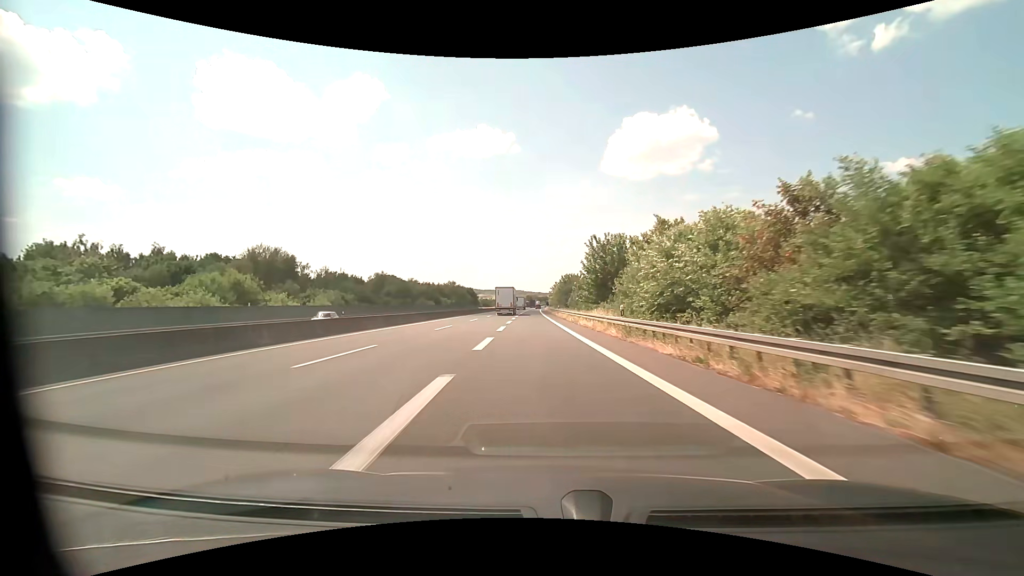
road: motorway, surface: asphalt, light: Day
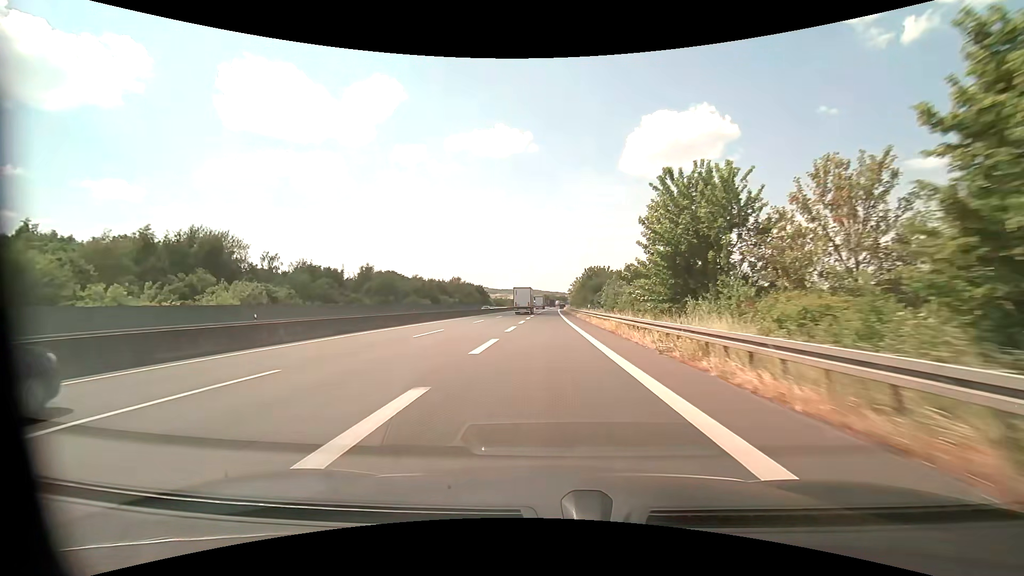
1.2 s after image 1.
(-0.5, +25.4) m; -2°
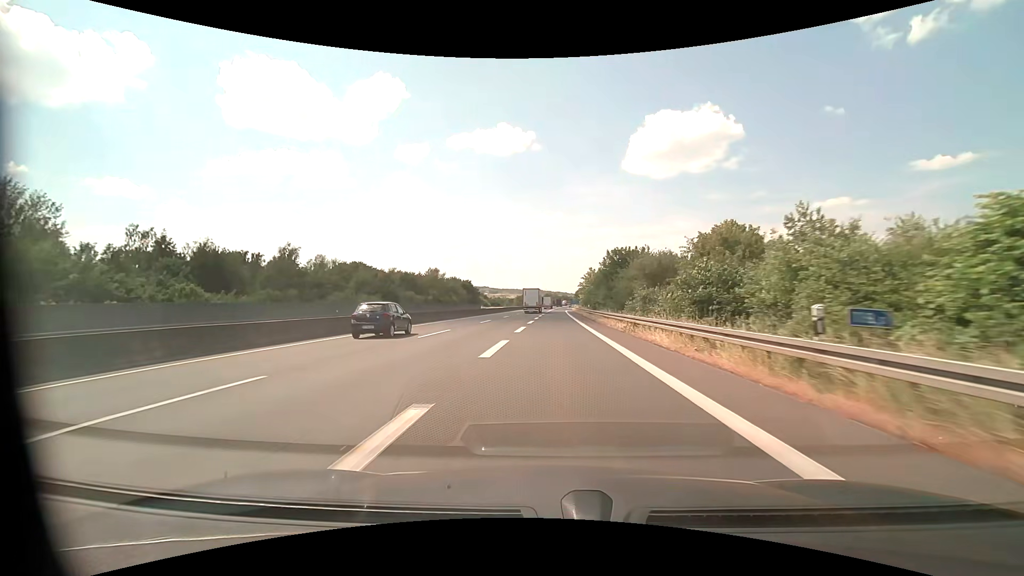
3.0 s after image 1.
(-0.4, +37.0) m; 0°
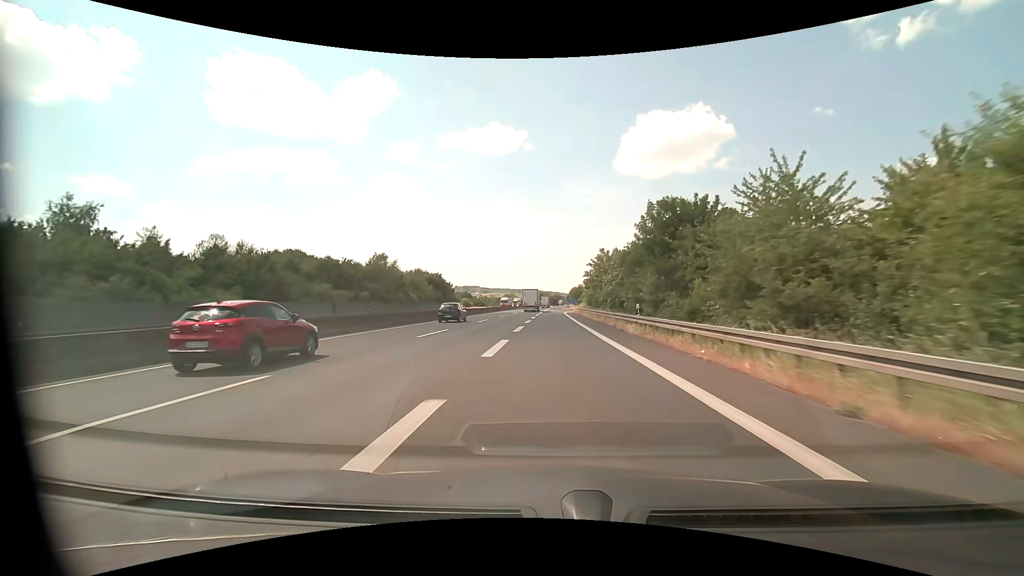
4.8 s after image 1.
(+0.3, +35.7) m; +1°
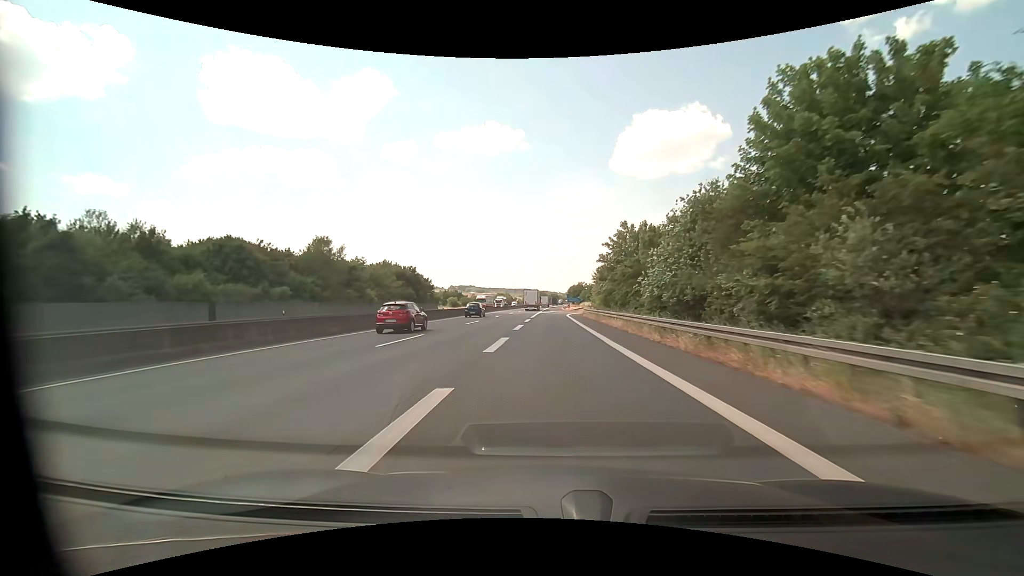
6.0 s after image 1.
(+0.1, +22.8) m; 0°
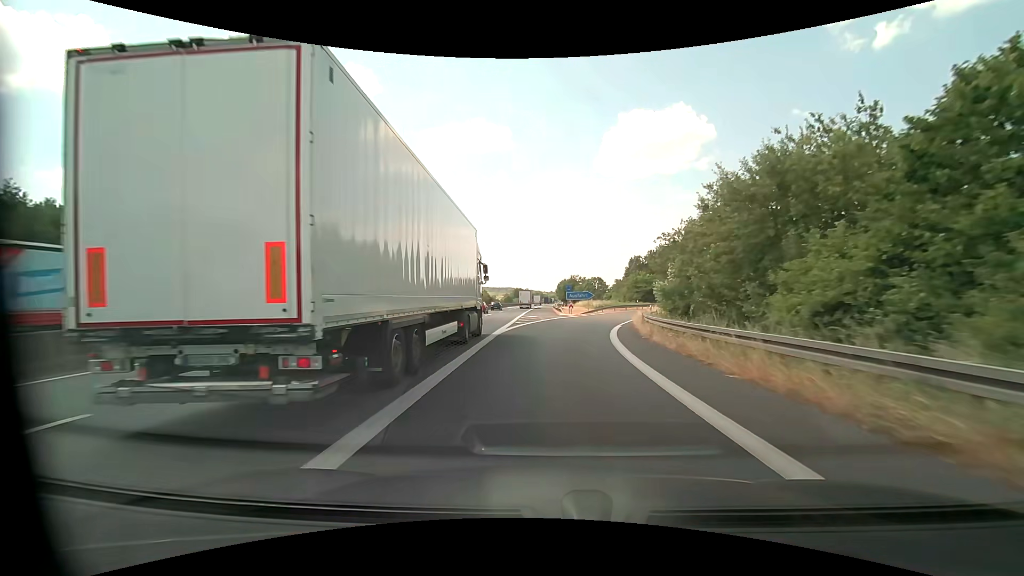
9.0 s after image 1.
(+0.3, +51.8) m; +1°
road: motorway_link
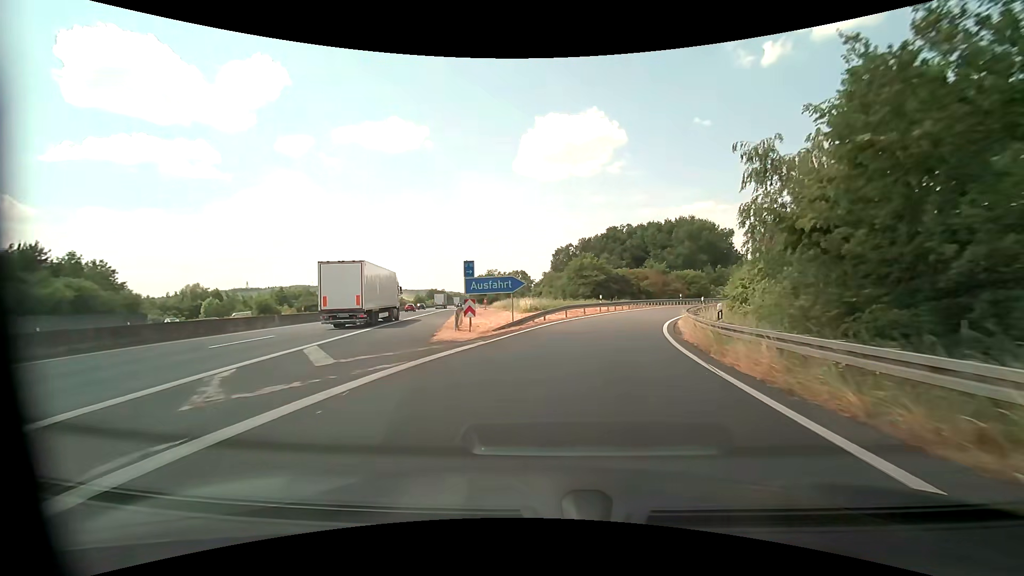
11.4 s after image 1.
(+2.5, +34.6) m; +9°
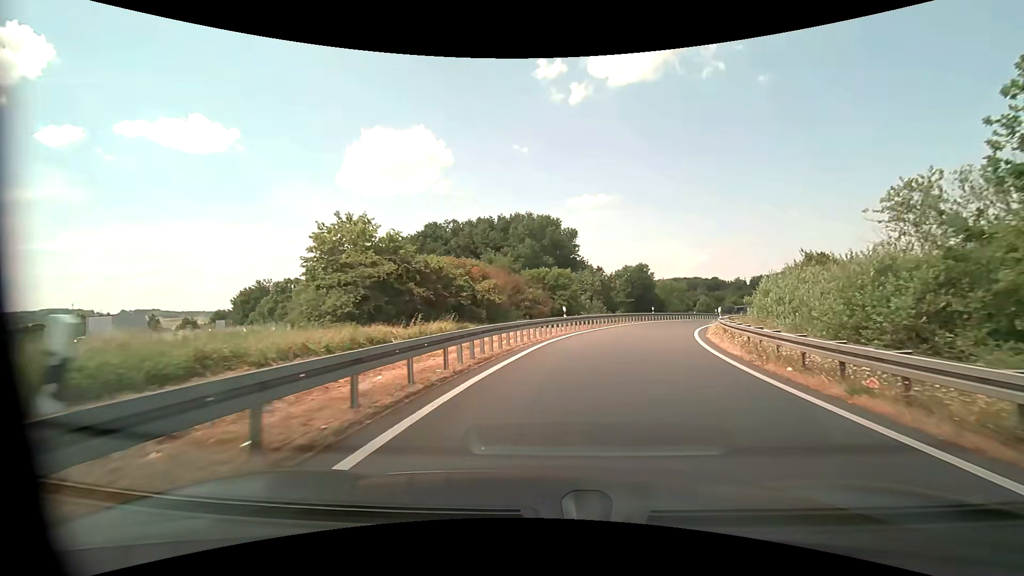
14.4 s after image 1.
(+5.5, +36.1) m; +19°
(+1, +10) (+2, +20) (+5, +29) (+9, +39) (+14, +47) (+19, +56) (+24, +65) (+29, +73) (+35, +82) (+39, +90) m
